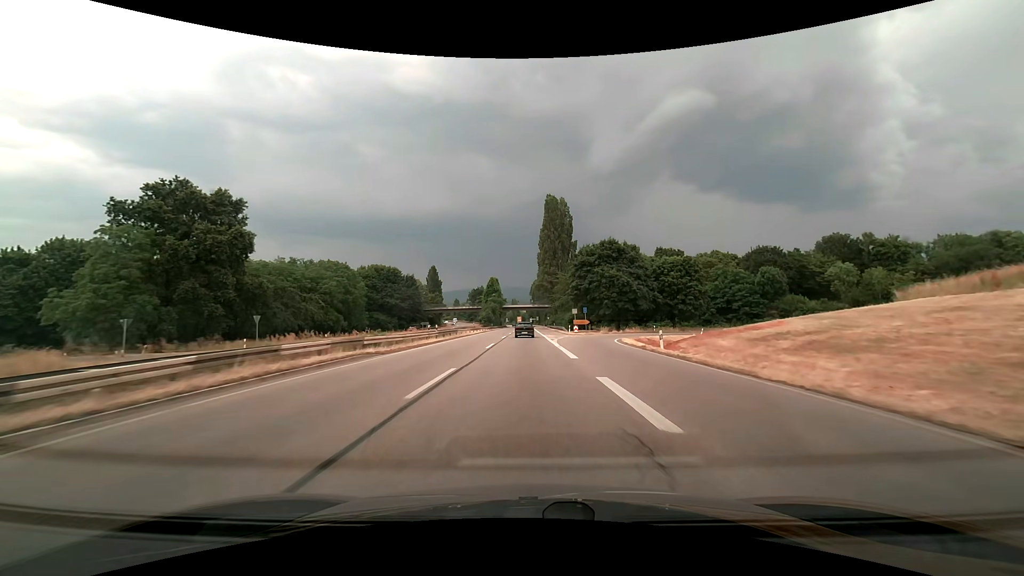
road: trunk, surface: asphalt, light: Day
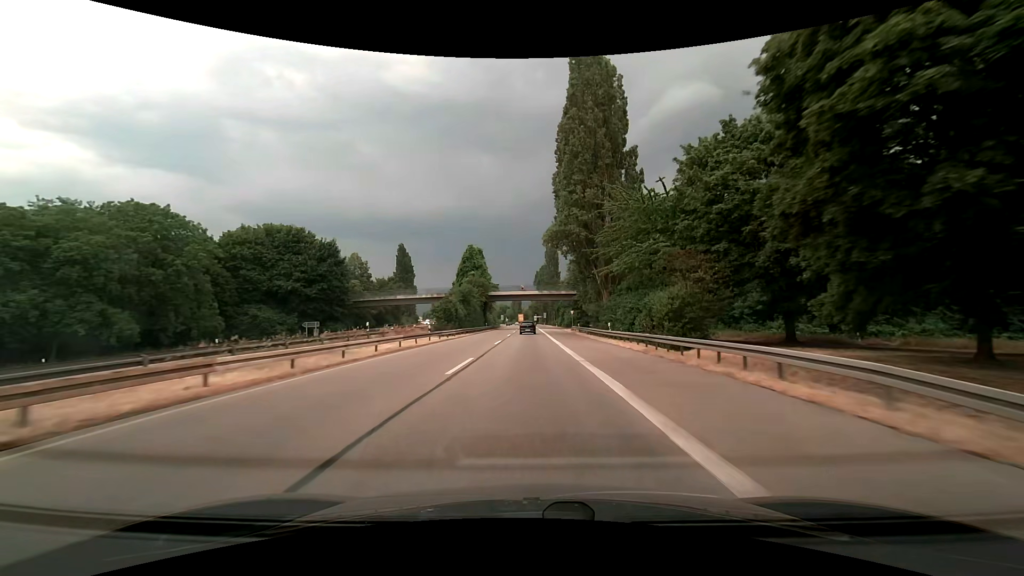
(-0.4, +68.1) m; -1°
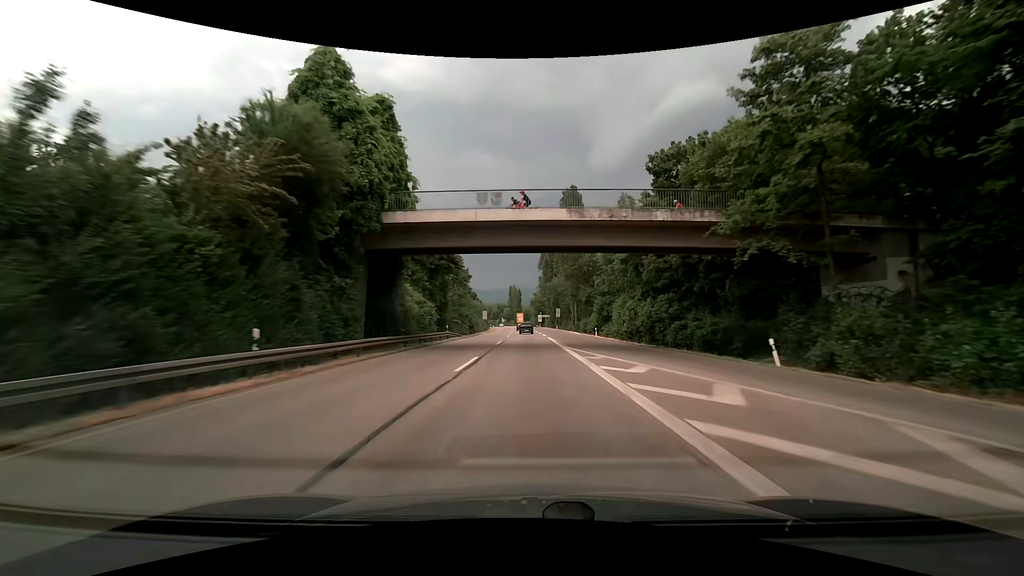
(+0.1, +71.1) m; 0°
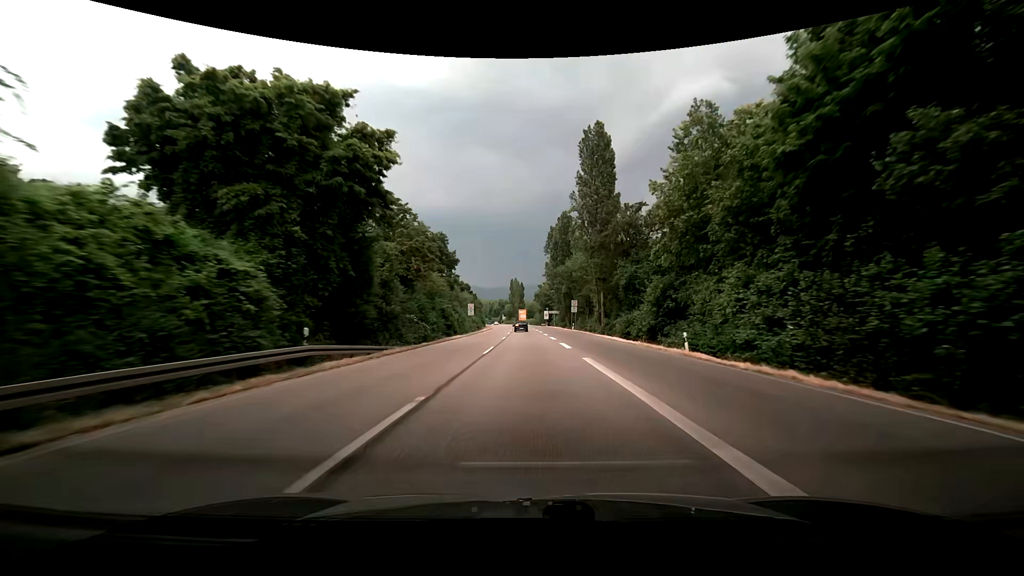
(0.0, +29.0) m; +1°
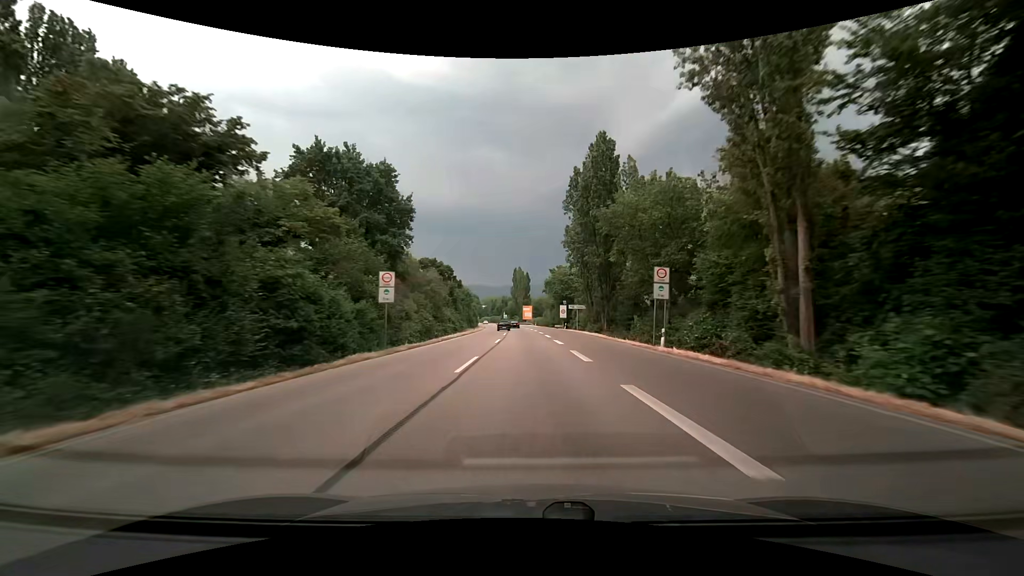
(-1.1, +44.1) m; -2°
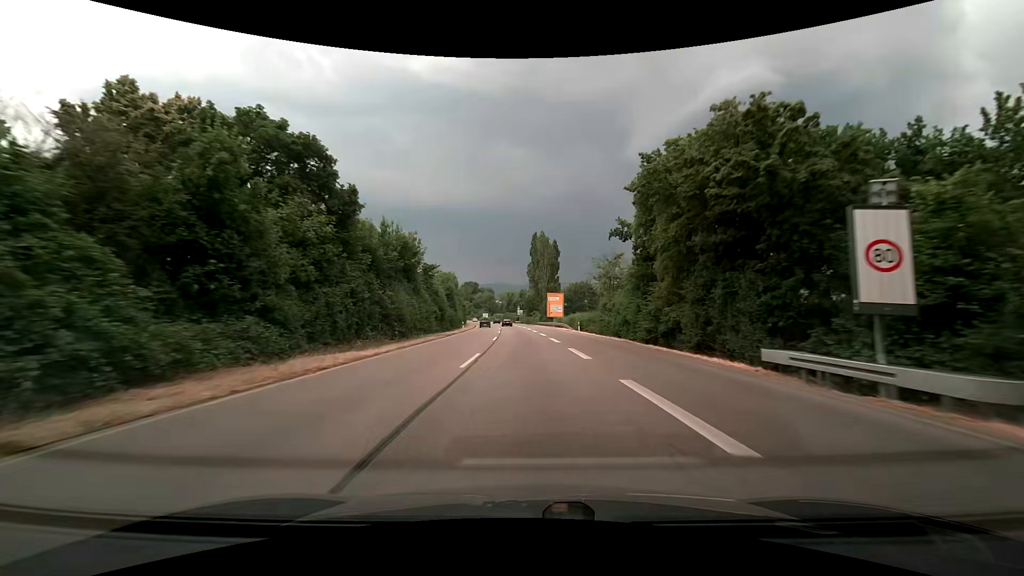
(-1.3, +71.0) m; -3°
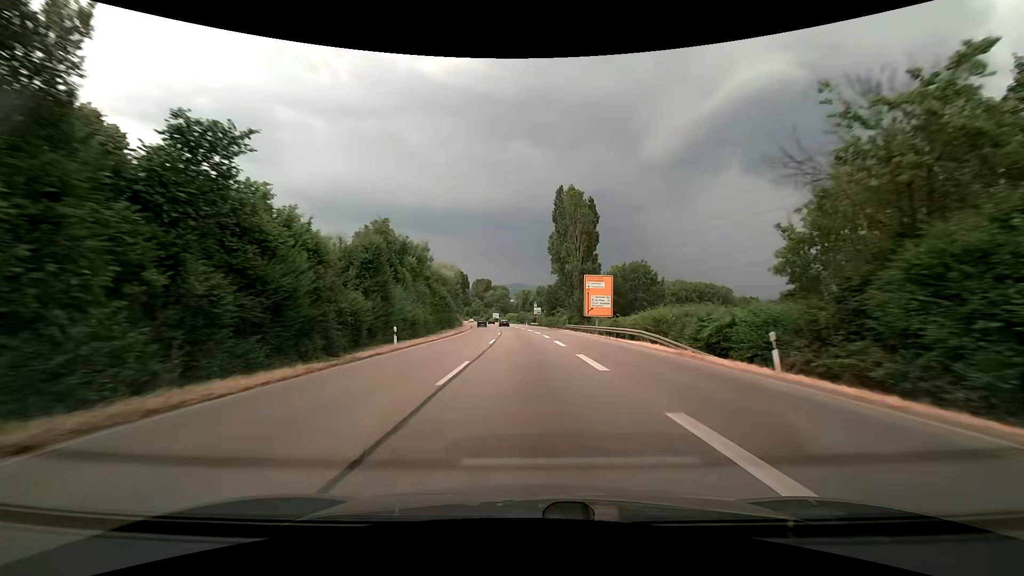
(-0.6, +39.6) m; -2°
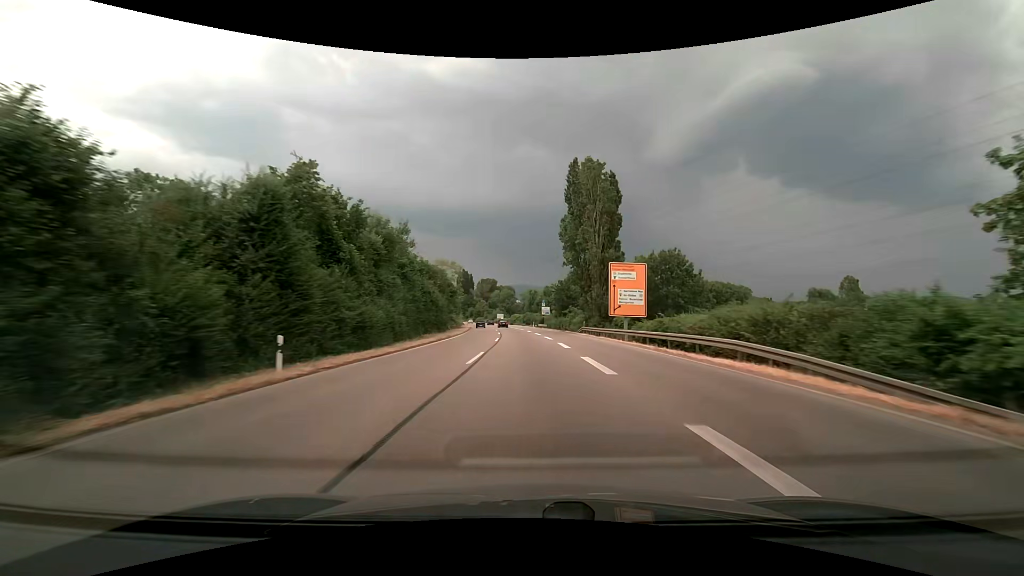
(-0.1, +12.8) m; -1°
(0, +10) (0, +20) (0, +30) (-1, +40) (-1, +50) (-2, +60) (-2, +70) (-3, +80) (-4, +90) (-5, +100) m
